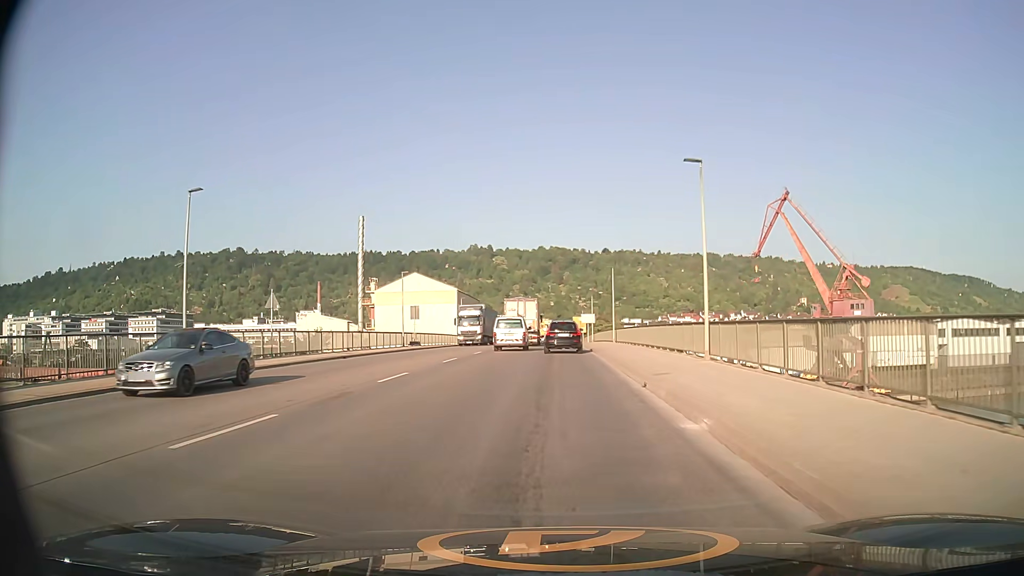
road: secondary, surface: asphalt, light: Day
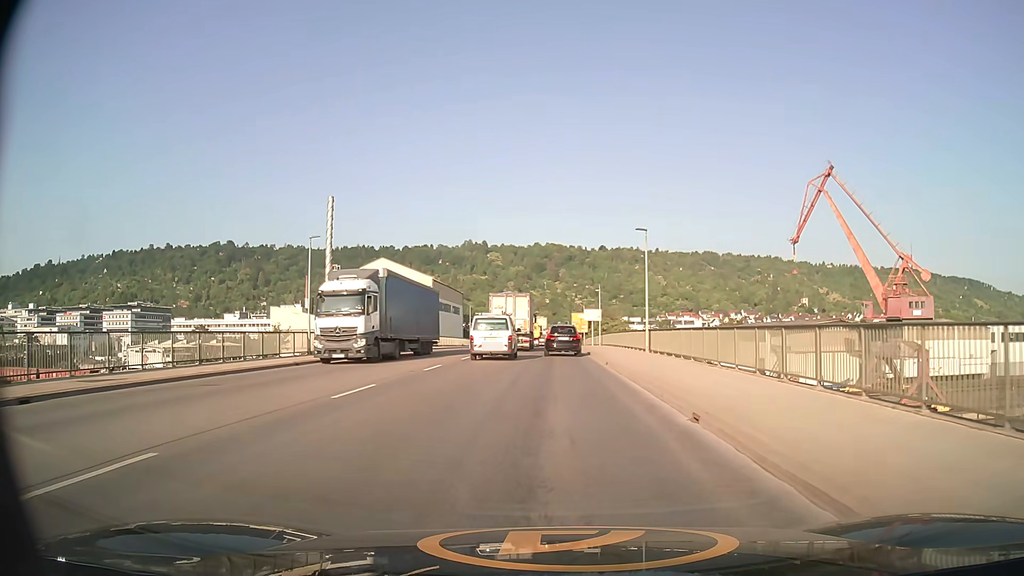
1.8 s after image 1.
(0.0, +22.0) m; 0°
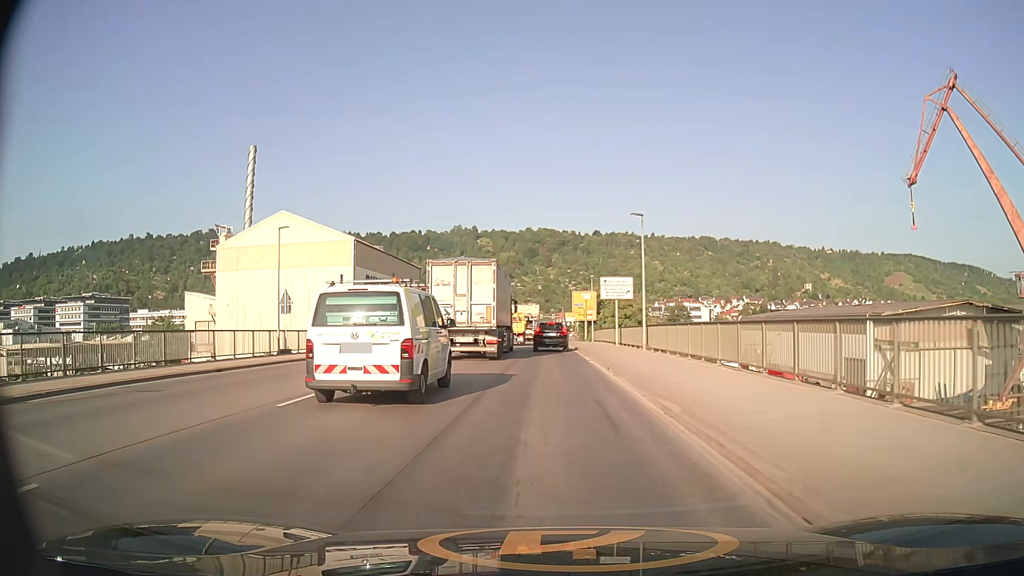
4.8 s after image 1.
(+0.3, +38.1) m; +1°
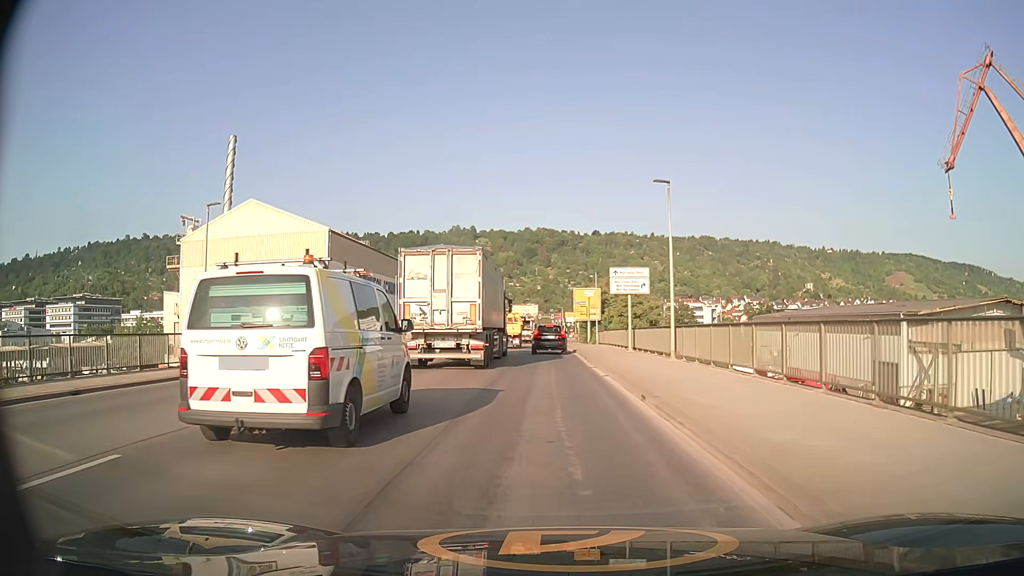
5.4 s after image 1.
(0.0, +7.6) m; 0°
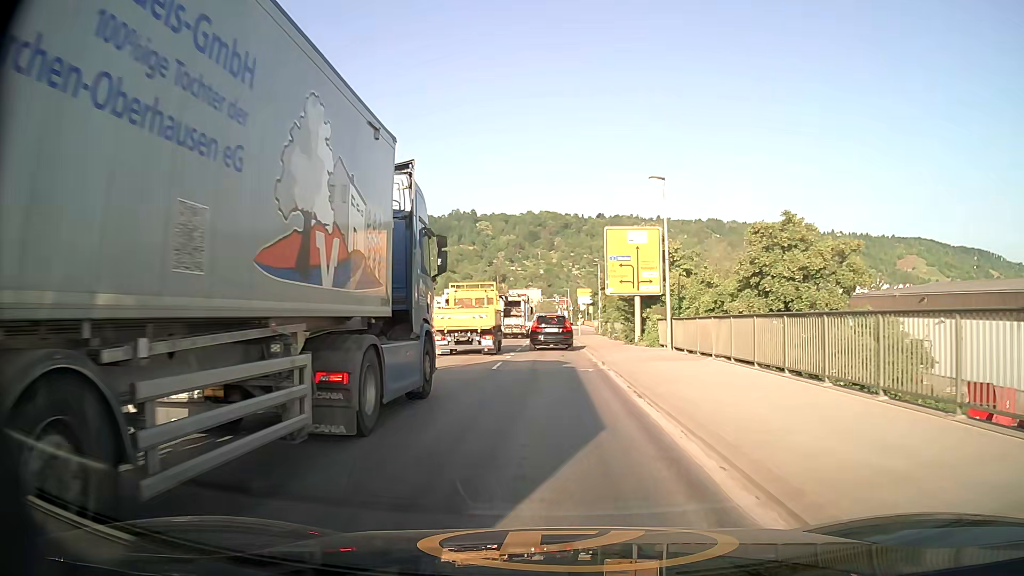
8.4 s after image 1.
(-0.2, +34.4) m; -1°
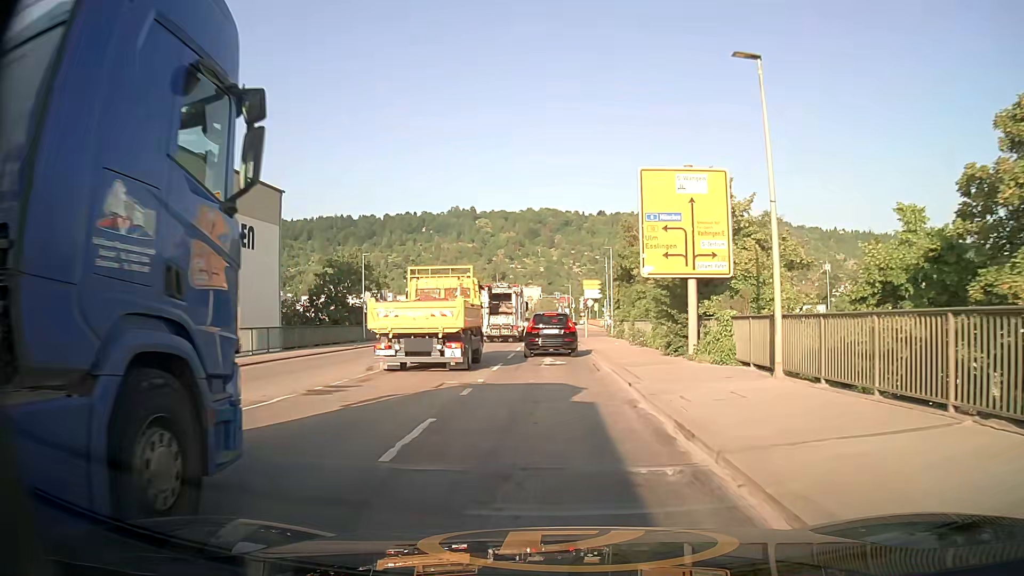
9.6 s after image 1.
(0.0, +11.9) m; 0°
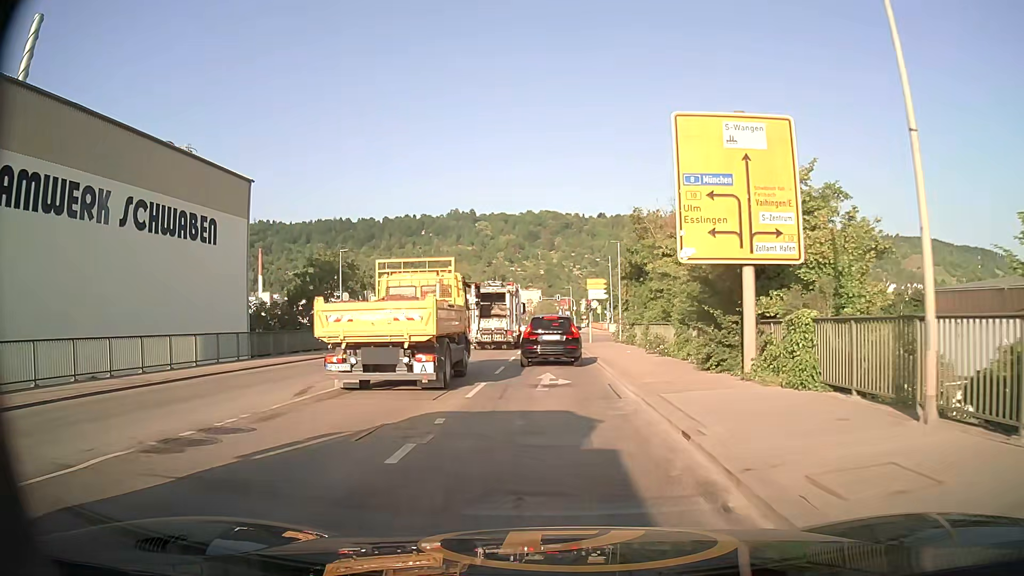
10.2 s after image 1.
(0.0, +5.4) m; -2°
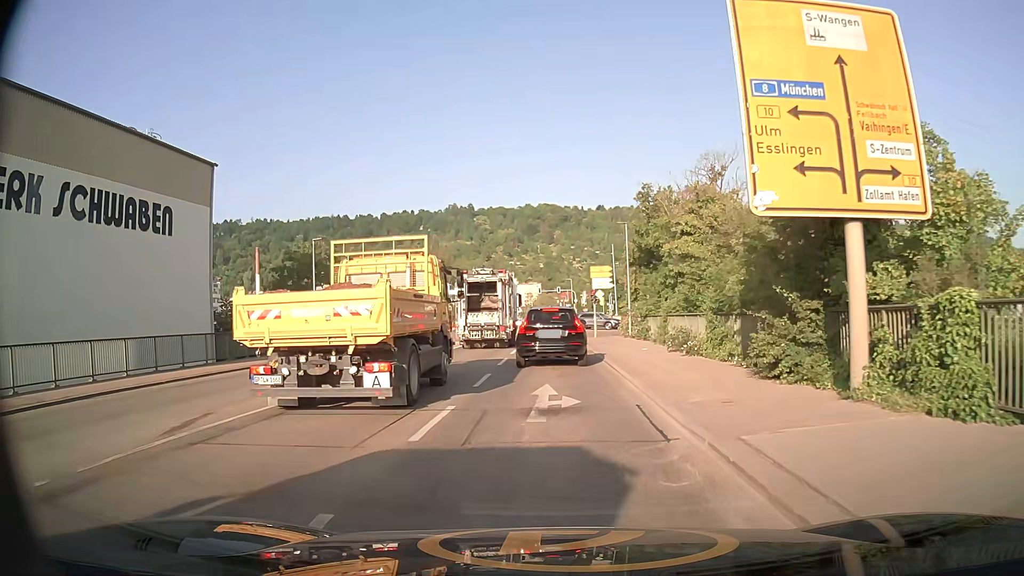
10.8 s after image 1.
(+0.1, +4.9) m; +1°
(0, +10) (0, +20) (0, +30) (0, +40) (+1, +50) (+1, +60) (+2, +70) (+2, +80) (+2, +90) (+2, +100) m
